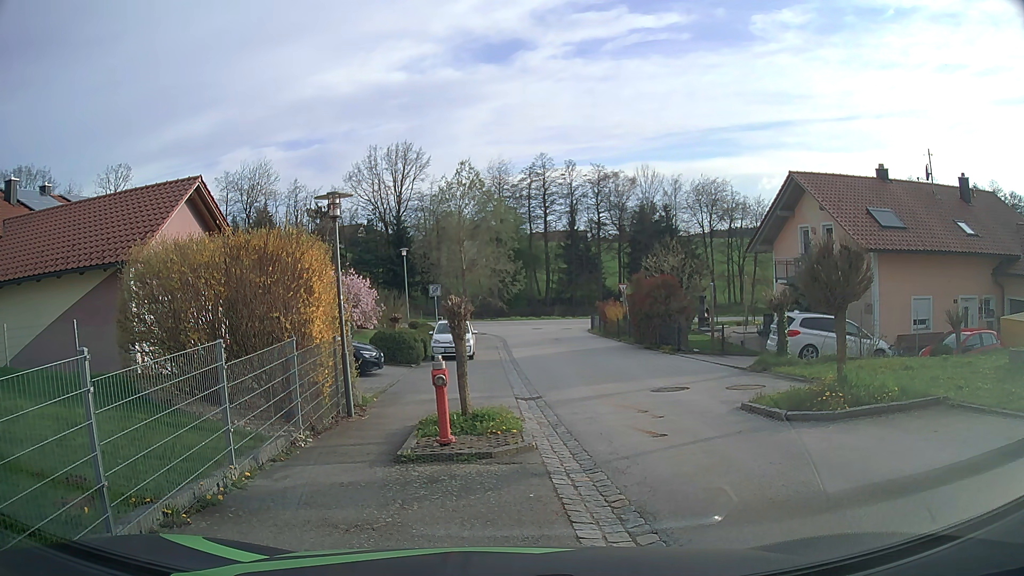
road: secondary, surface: asphalt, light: Day
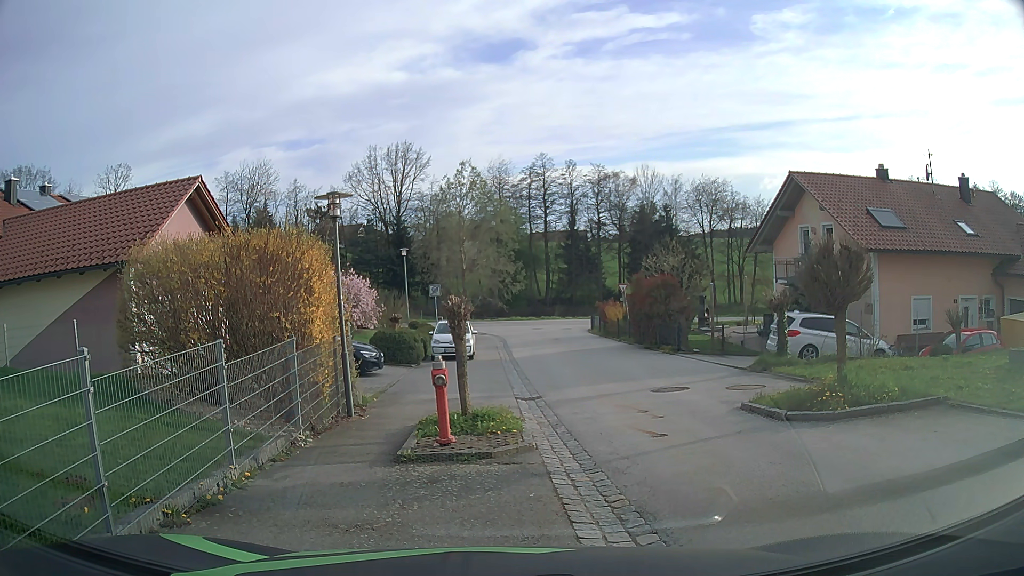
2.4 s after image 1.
(0.0, 0.0) m; 0°
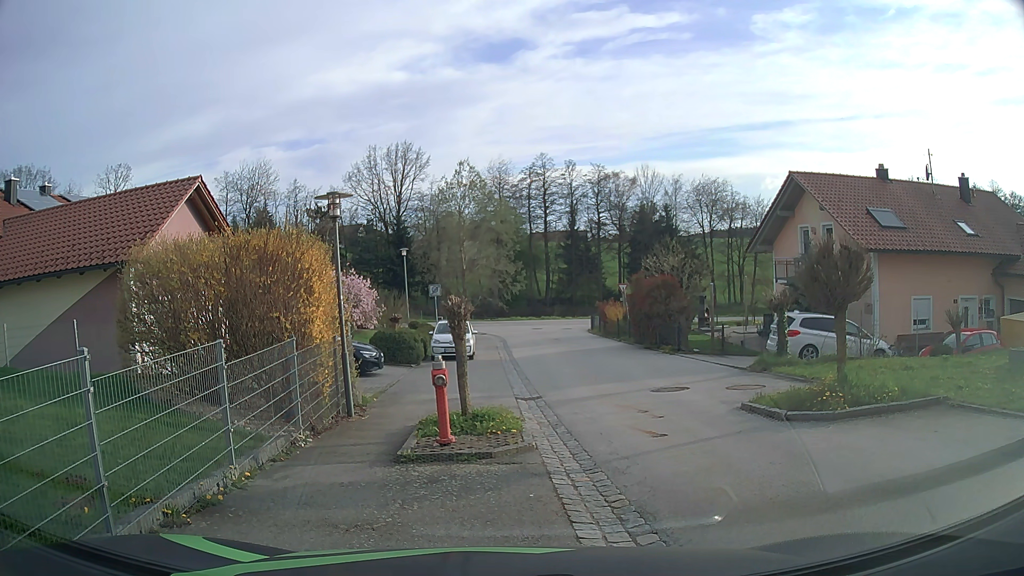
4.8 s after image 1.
(0.0, 0.0) m; 0°
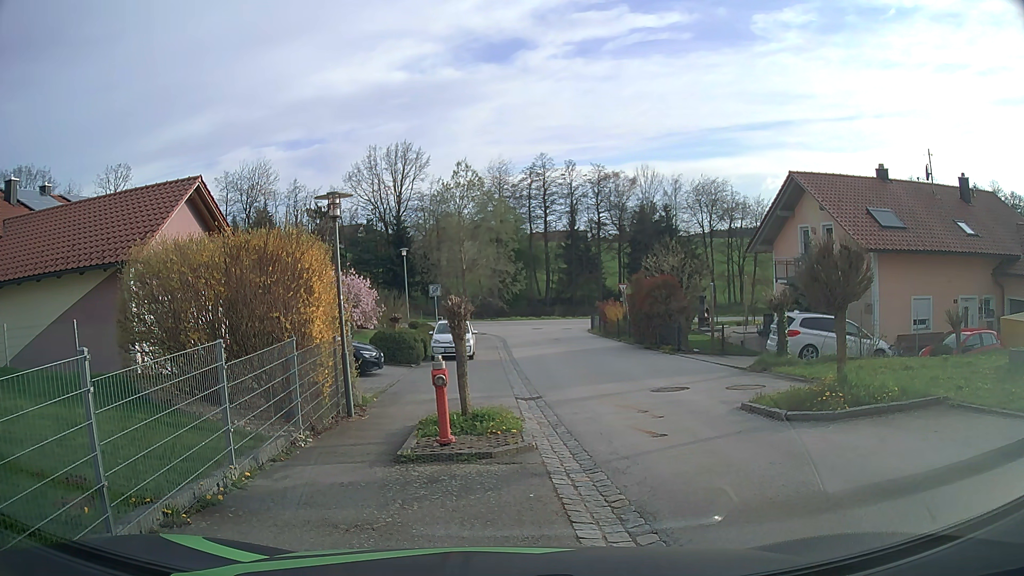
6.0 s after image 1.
(0.0, 0.0) m; 0°
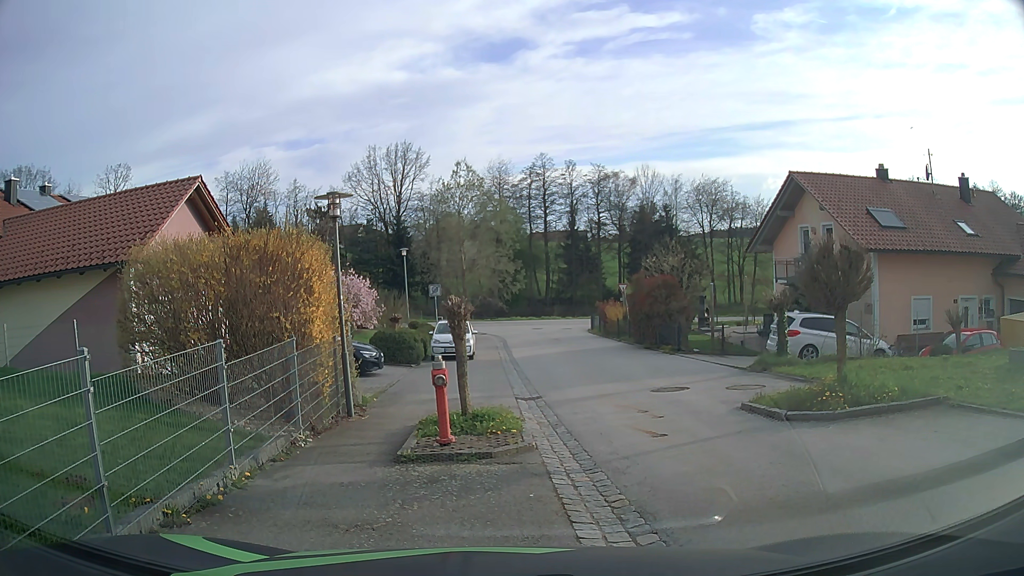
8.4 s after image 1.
(0.0, 0.0) m; 0°
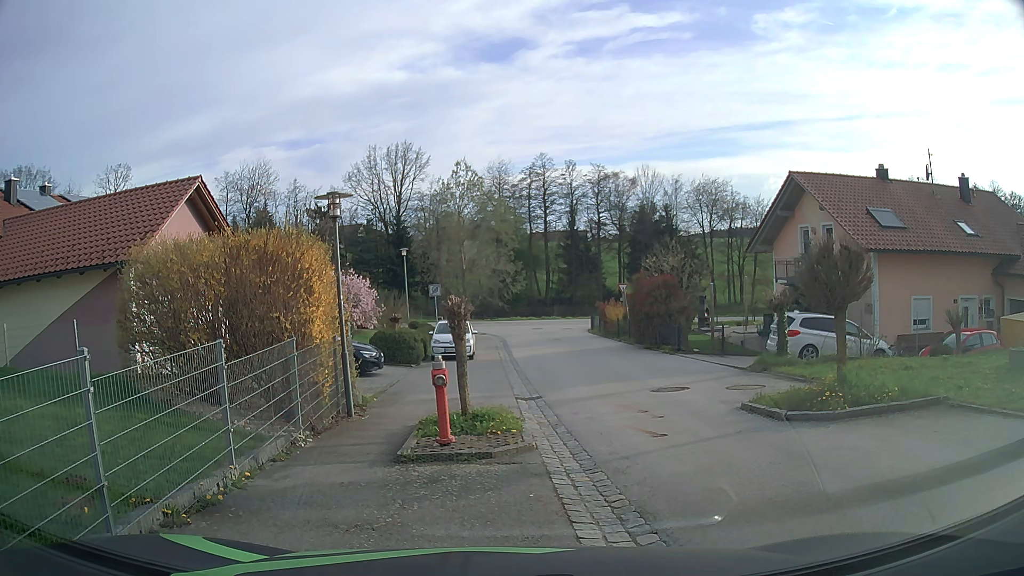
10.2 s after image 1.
(0.0, 0.0) m; 0°
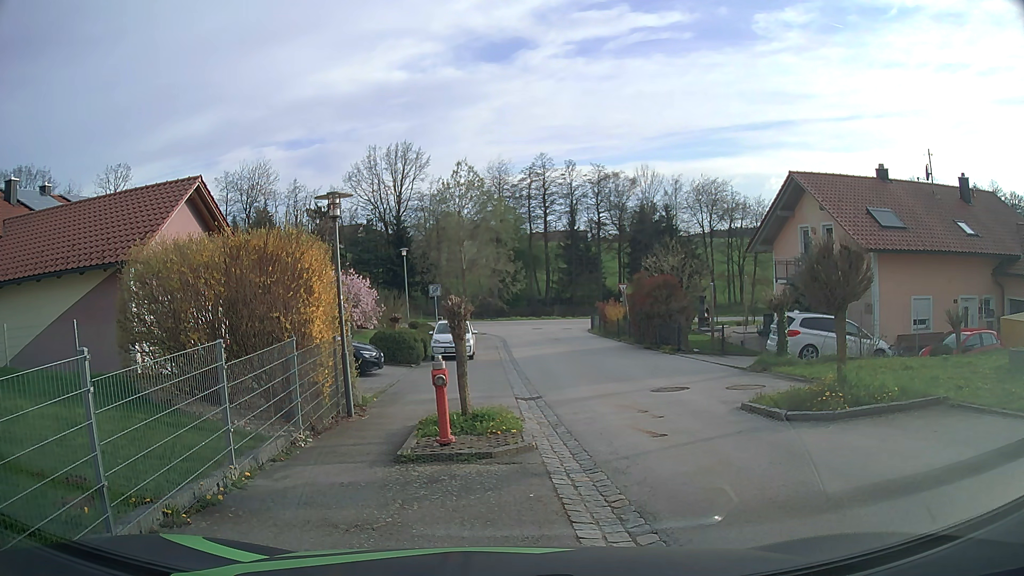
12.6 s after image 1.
(0.0, 0.0) m; 0°
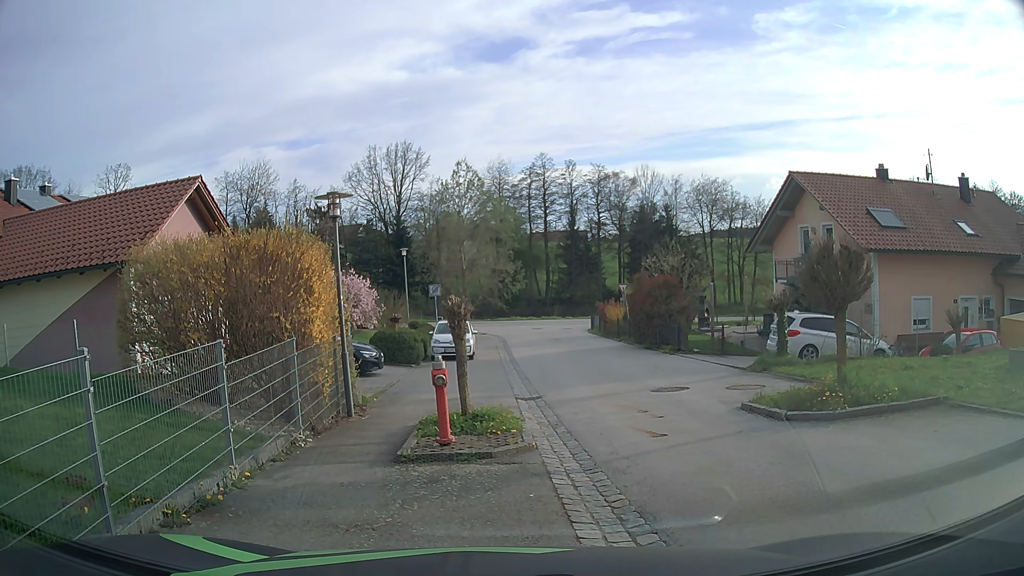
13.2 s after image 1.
(0.0, 0.0) m; 0°
